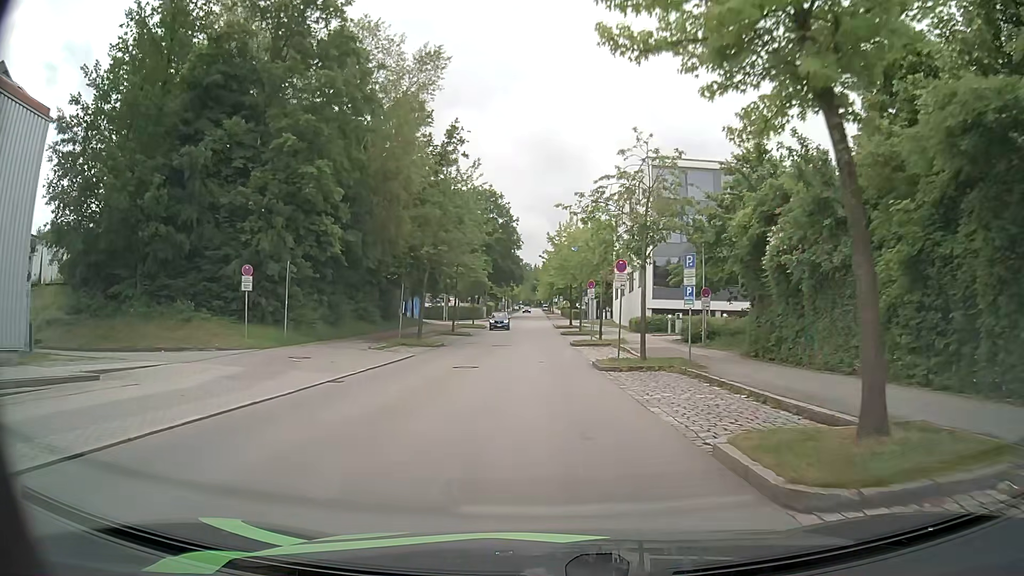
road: residential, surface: asphalt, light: Day
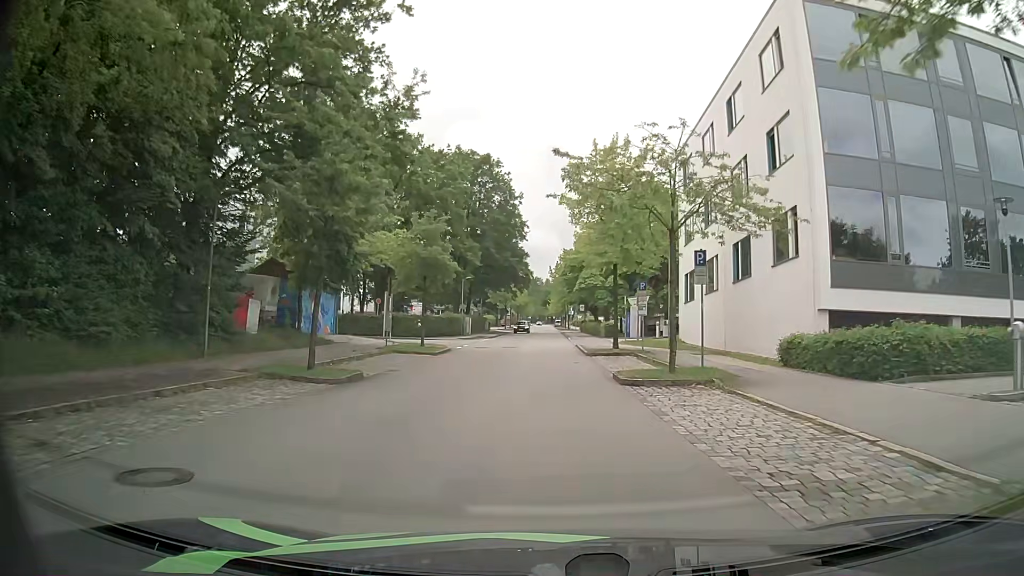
(-0.6, +31.6) m; -1°
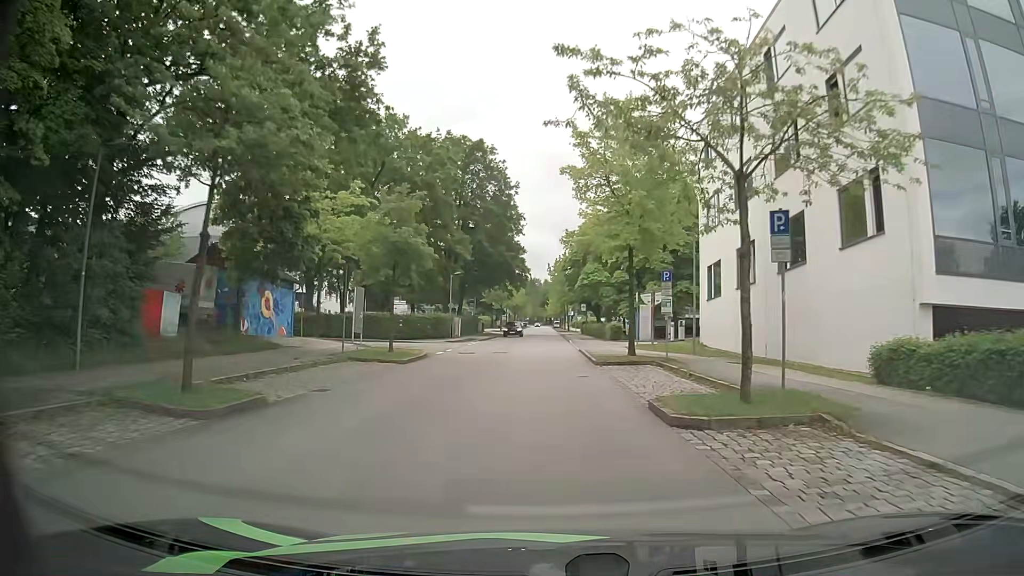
(0.0, +6.4) m; 0°
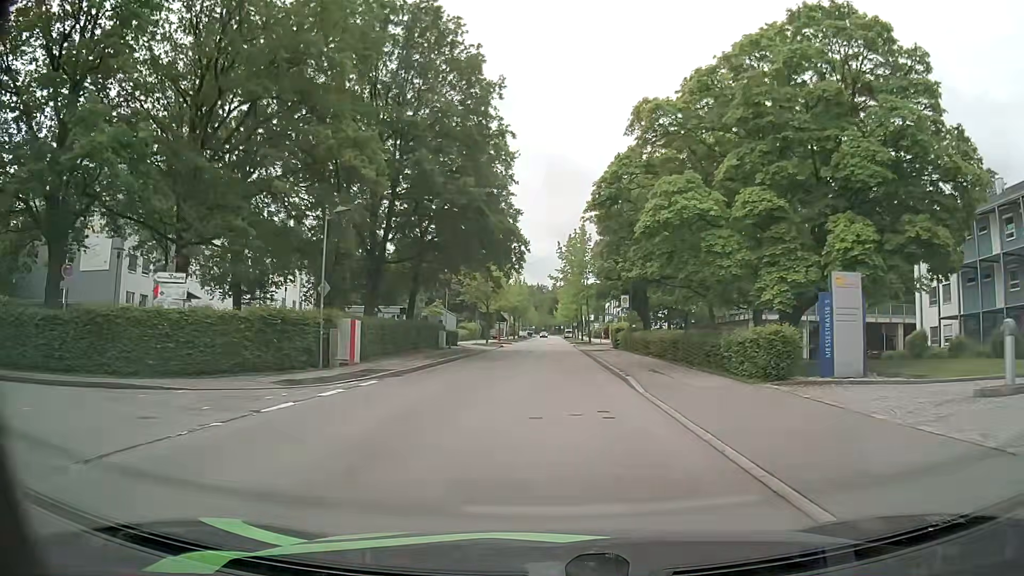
(-0.2, +32.4) m; -1°
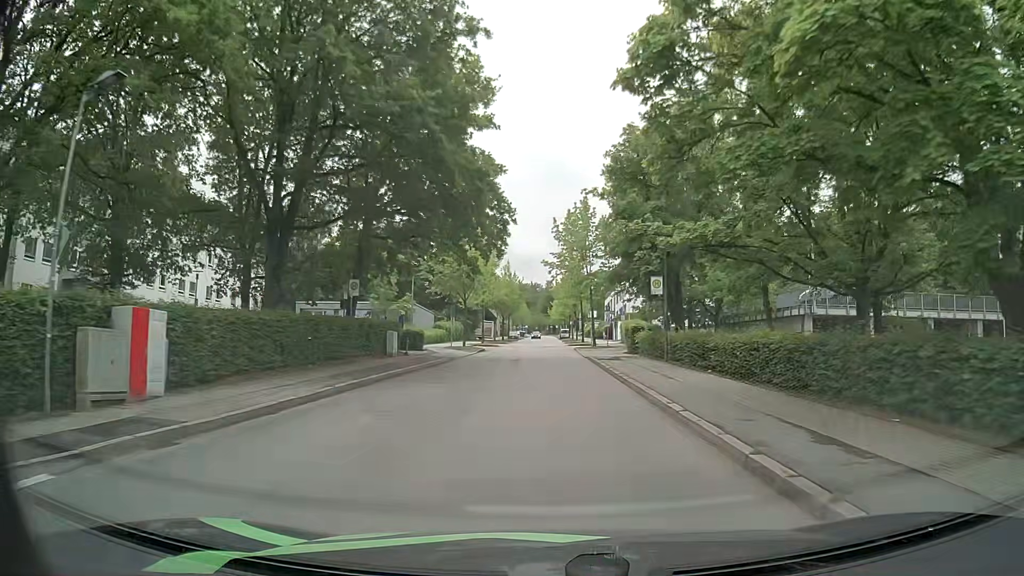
(+0.1, +13.1) m; 0°
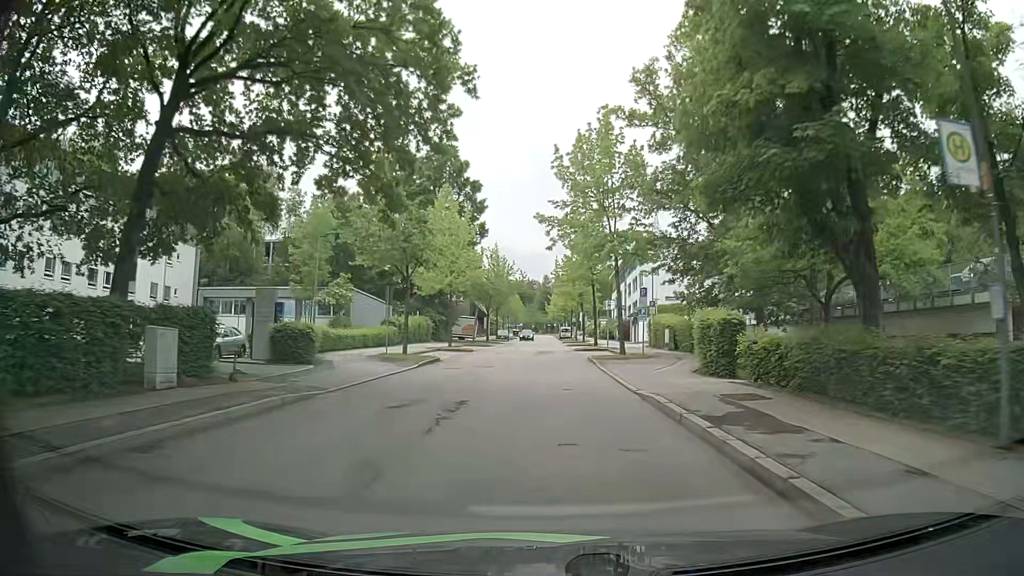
(+0.1, +19.9) m; 0°
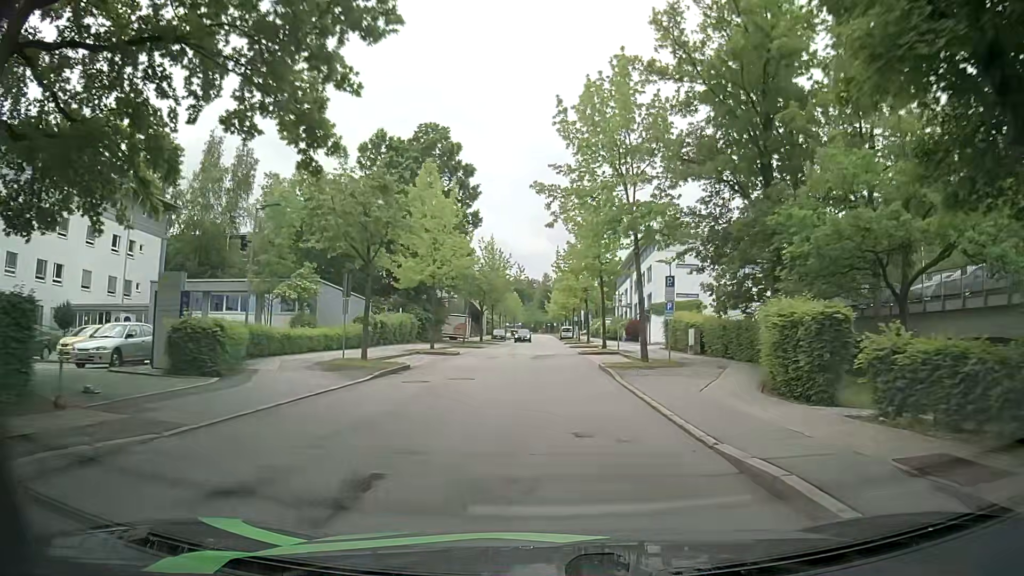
(0.0, +6.7) m; 0°
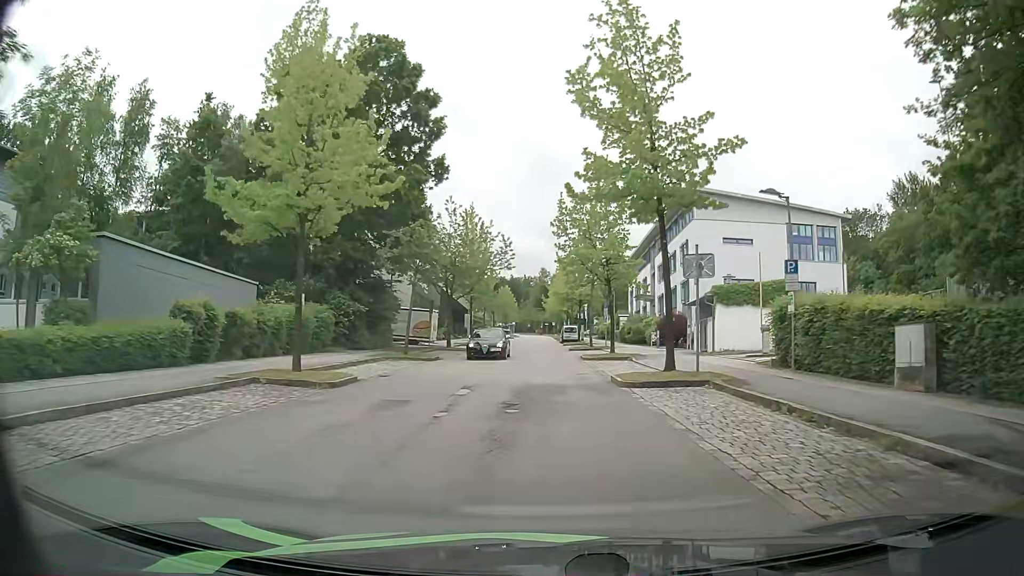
(-0.1, +20.3) m; 0°
(0, +10) (0, +20) (0, +30) (0, +40) (0, +50) (0, +60) (0, +70) (0, +80) (0, +90) (0, +100) m
